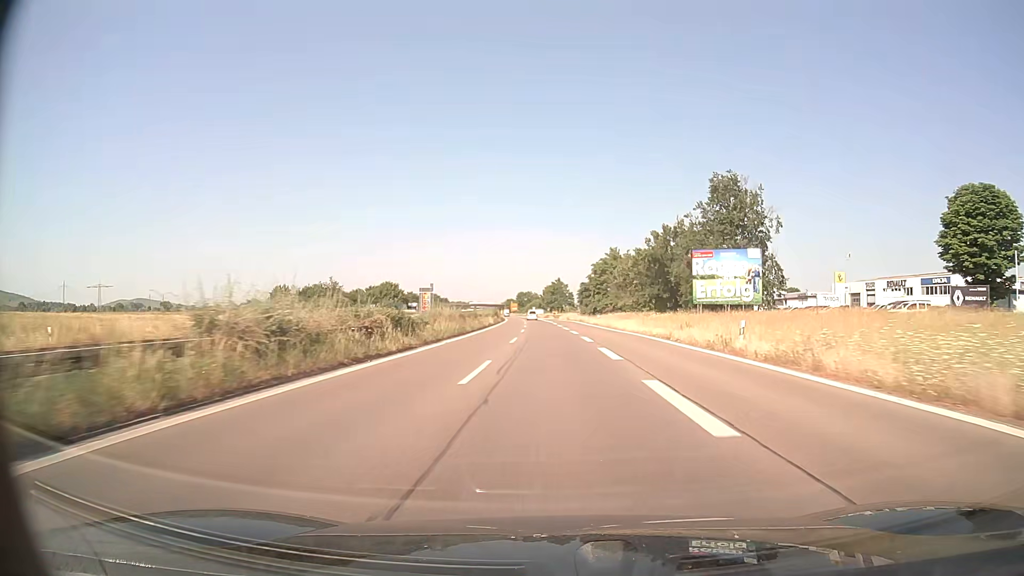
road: trunk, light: Day
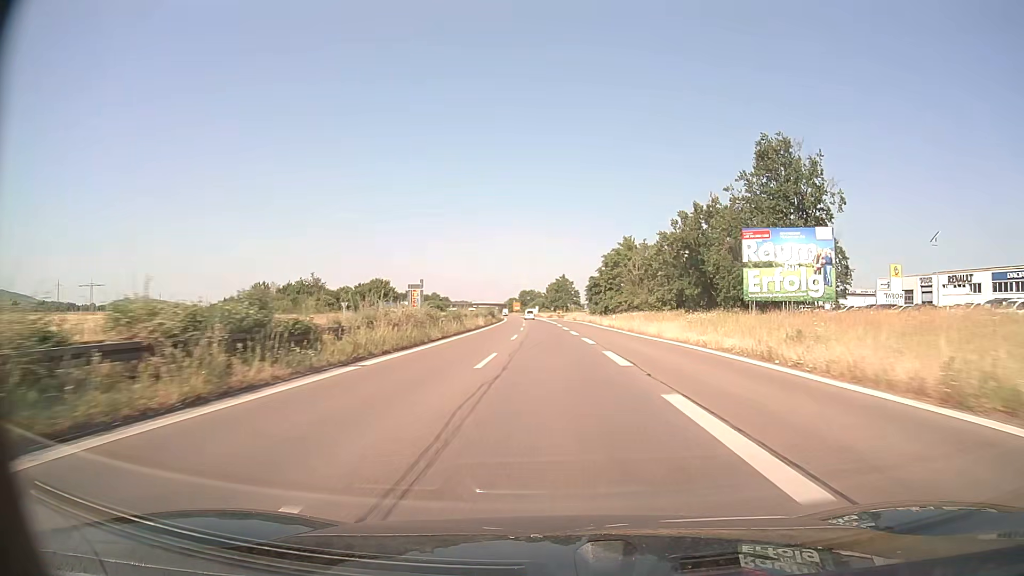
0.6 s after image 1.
(0.0, +14.6) m; 0°
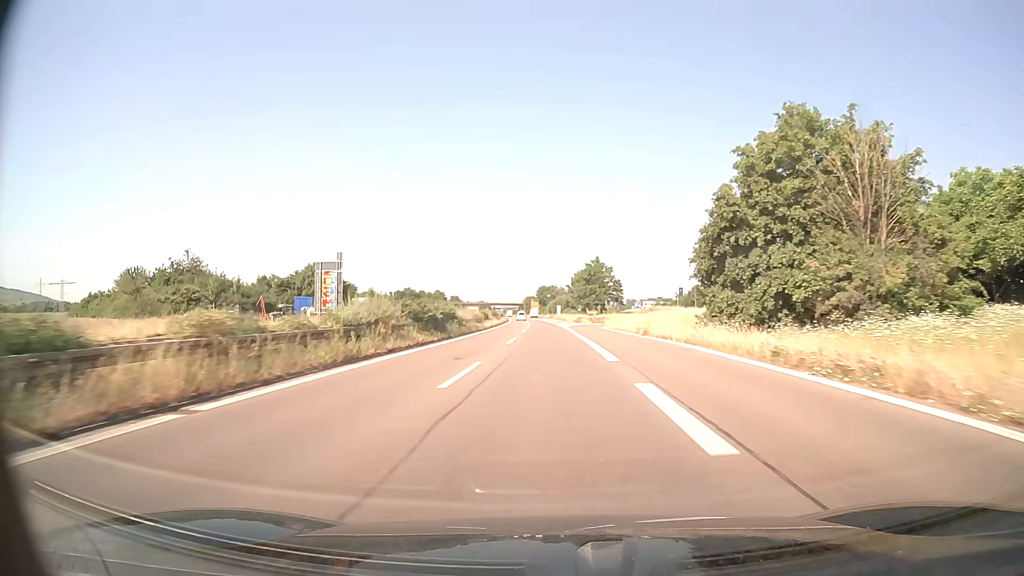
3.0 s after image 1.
(-0.8, +58.2) m; -2°
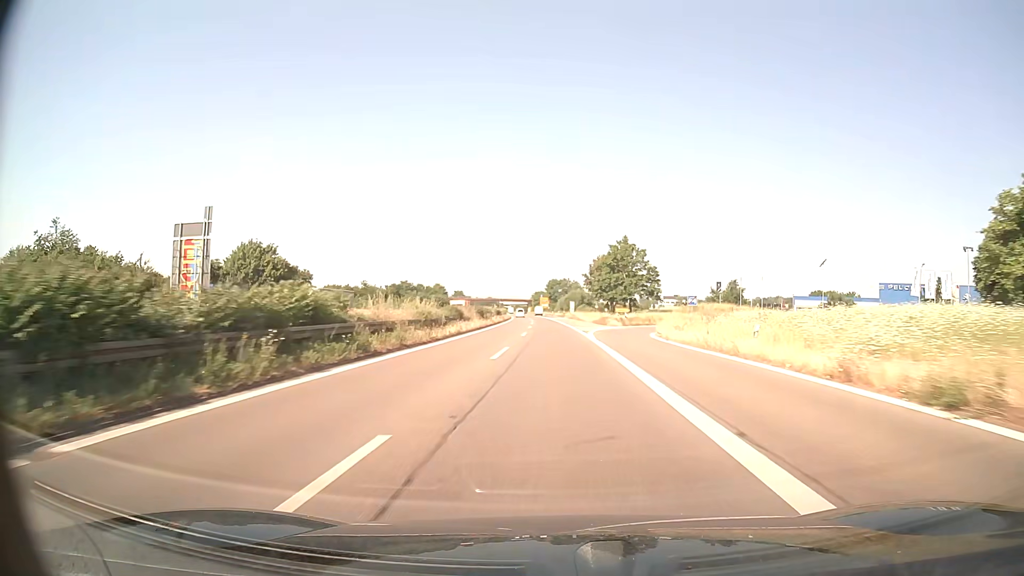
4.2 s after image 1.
(-0.3, +29.1) m; -1°
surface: asphalt
(0, +10) (0, +20) (0, +30) (0, +40) (-1, +50) (-1, +60) (-1, +70) (-2, +80) (-2, +90) (-2, +100) m
